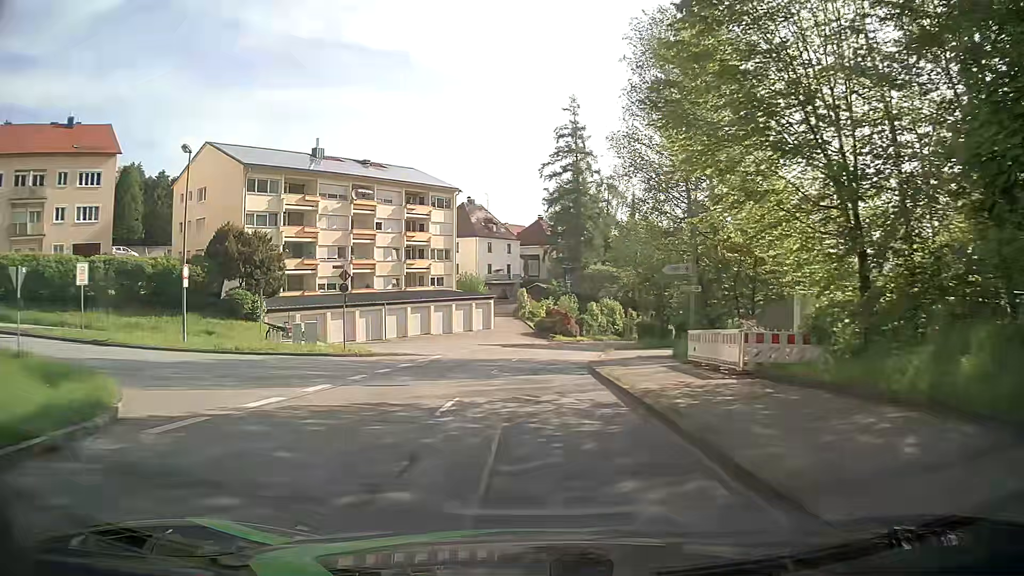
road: tertiary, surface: asphalt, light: Day
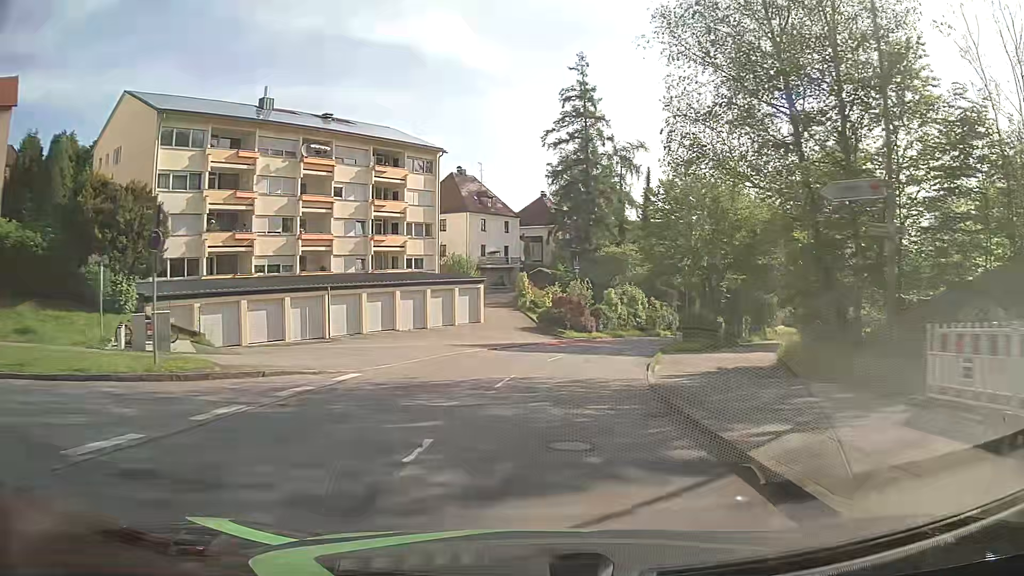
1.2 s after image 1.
(0.0, +14.8) m; 0°
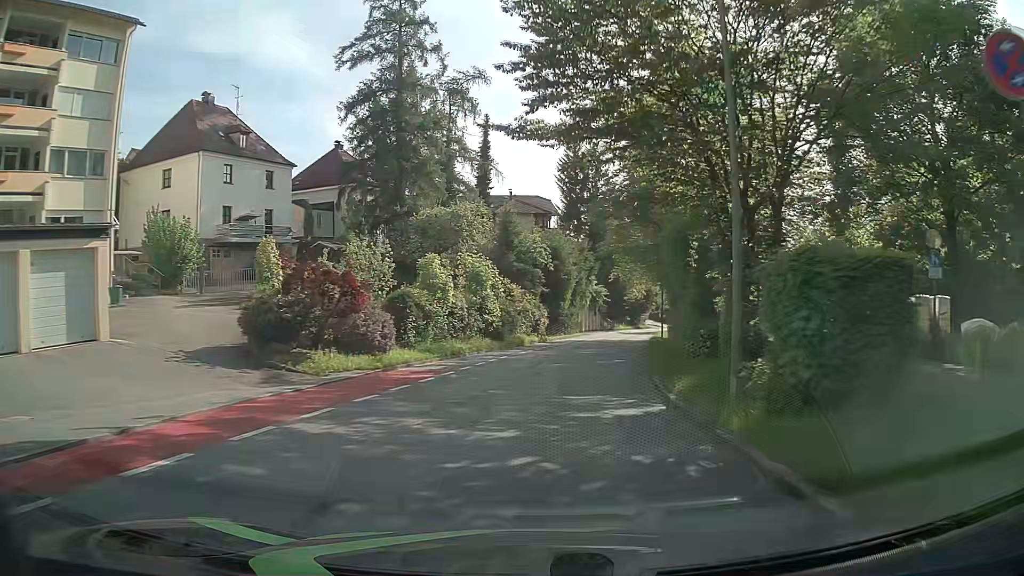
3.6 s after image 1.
(+3.1, +29.7) m; +14°
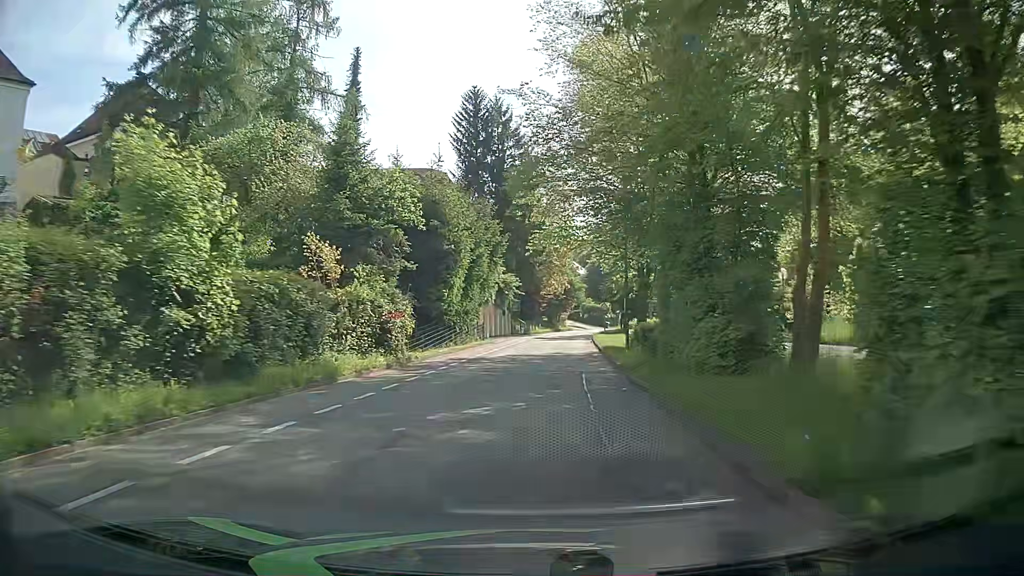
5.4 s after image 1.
(+1.8, +22.6) m; +9°
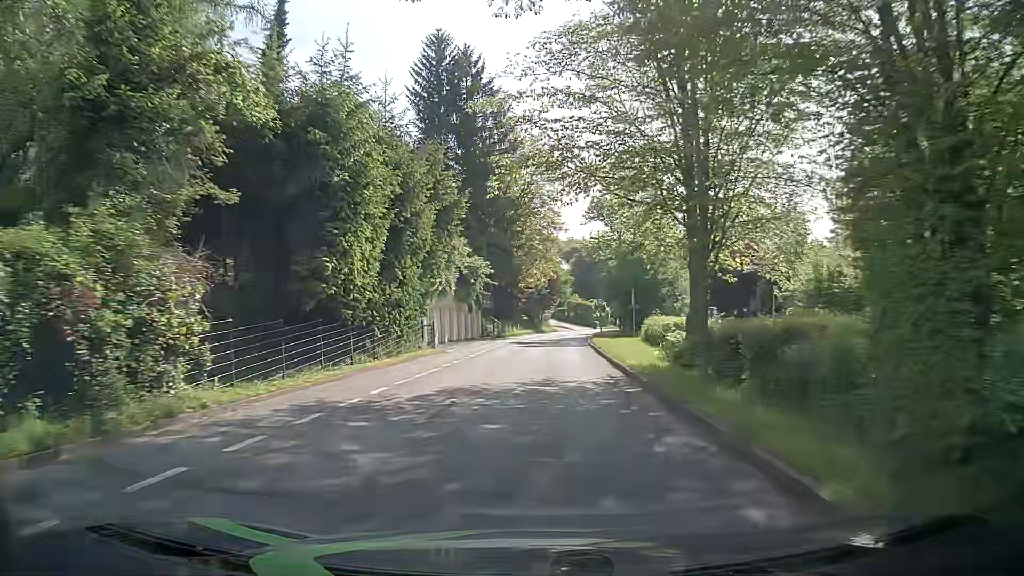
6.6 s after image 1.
(0.0, +15.3) m; 0°
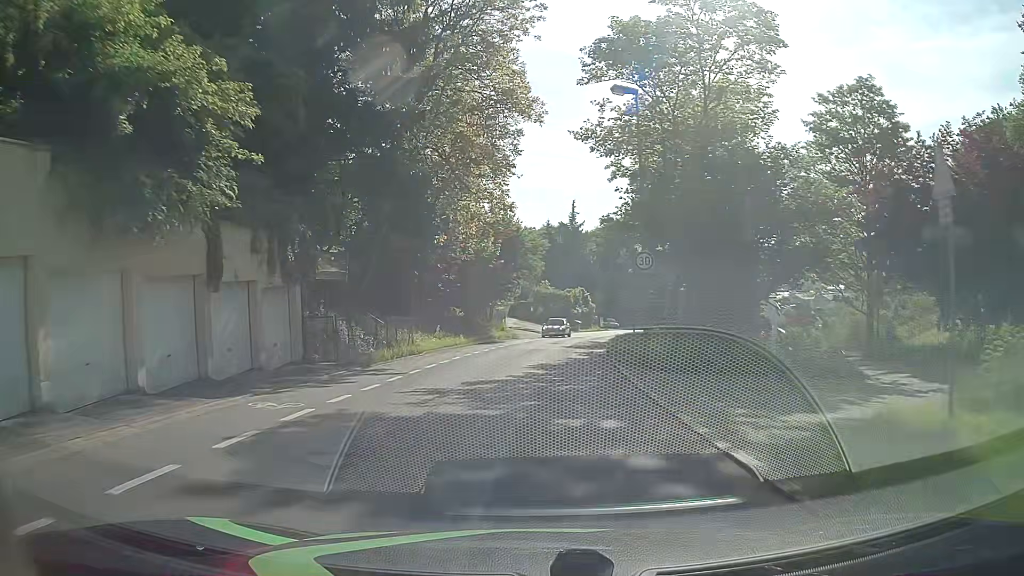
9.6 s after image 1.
(+1.3, +35.5) m; +4°
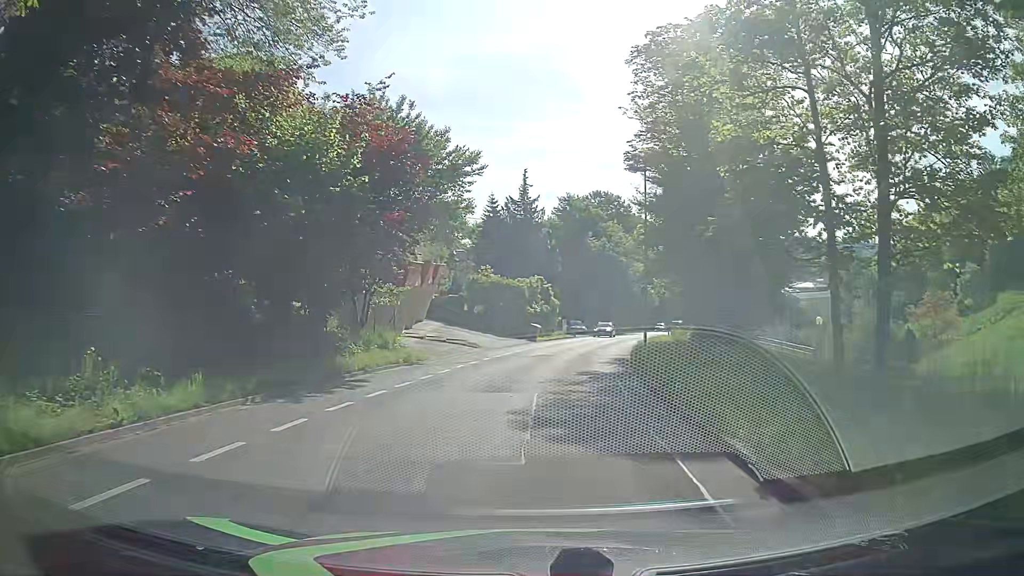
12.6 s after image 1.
(+0.8, +23.9) m; +4°
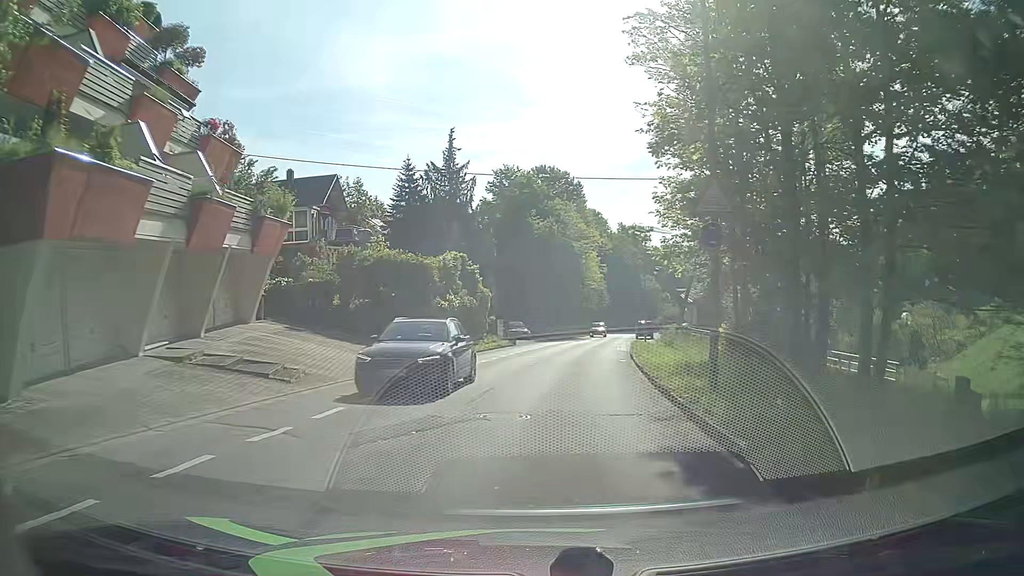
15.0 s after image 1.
(+1.0, +18.6) m; +5°
